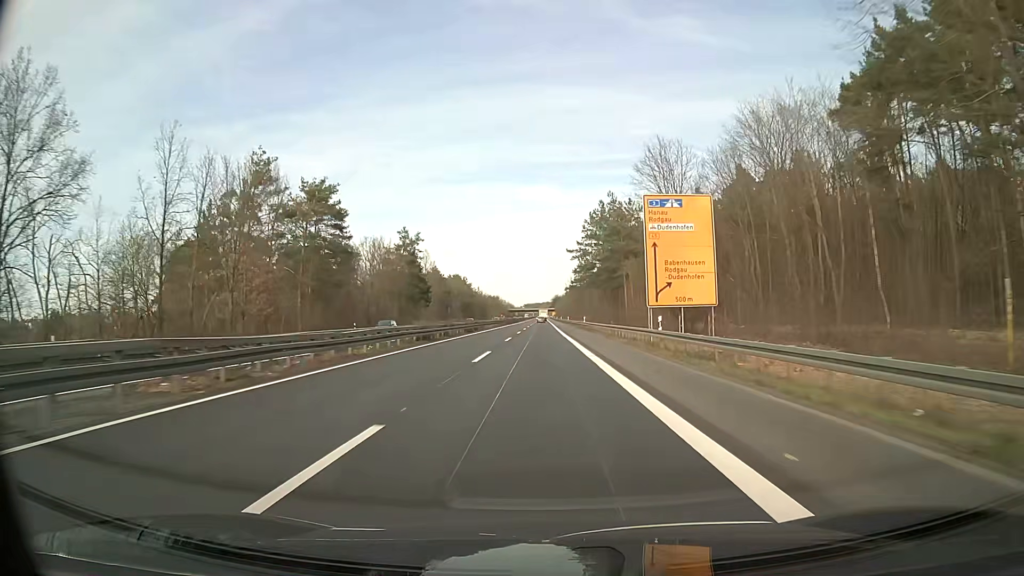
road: trunk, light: Day
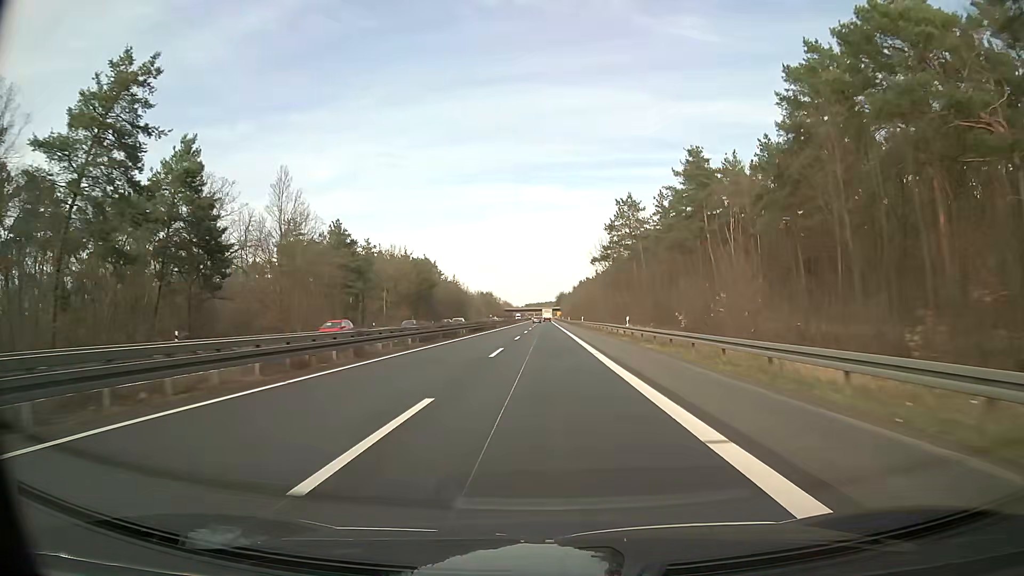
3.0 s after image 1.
(+0.1, +87.1) m; 0°
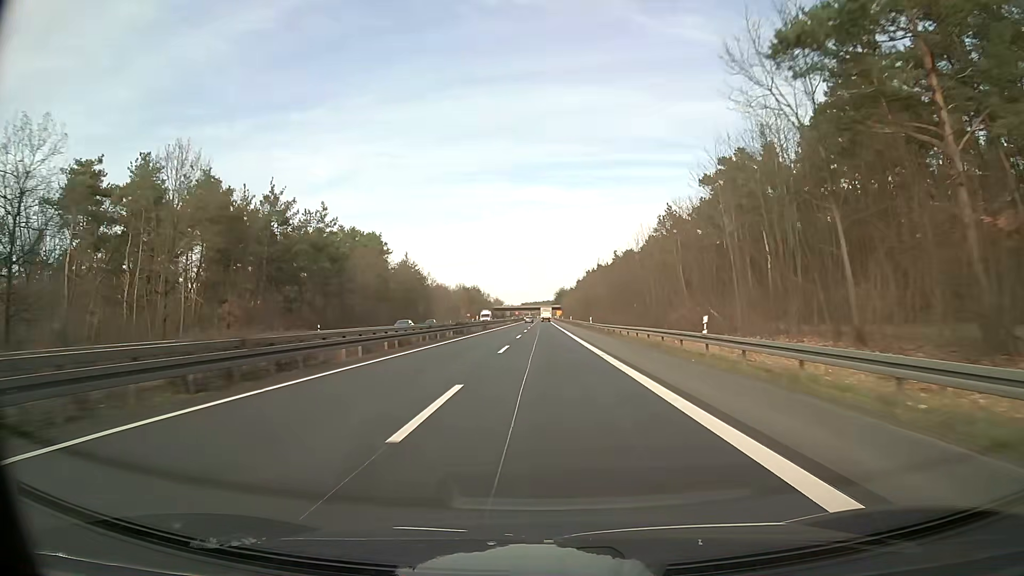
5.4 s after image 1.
(+0.1, +69.8) m; 0°
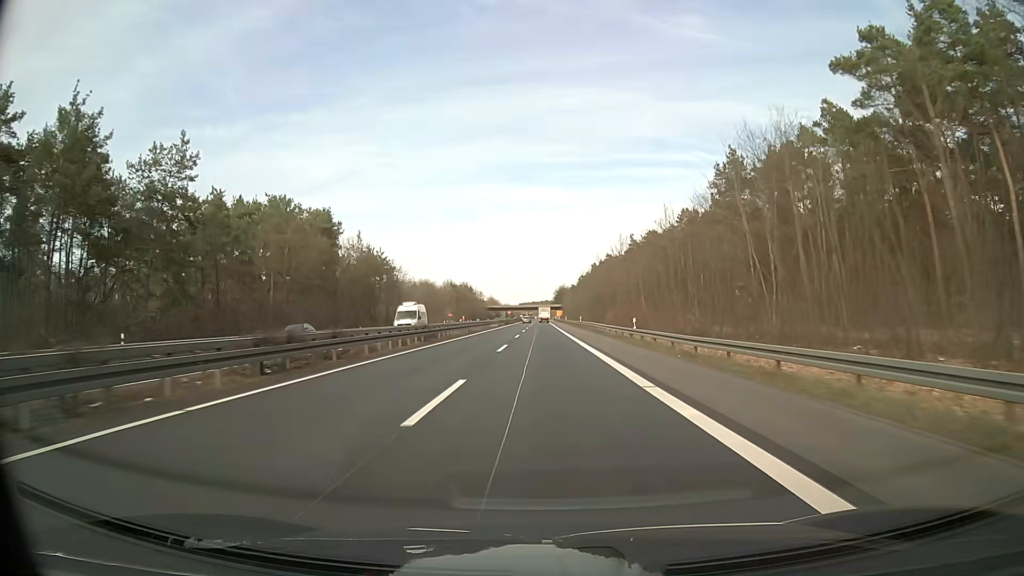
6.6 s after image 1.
(0.0, +34.9) m; 0°
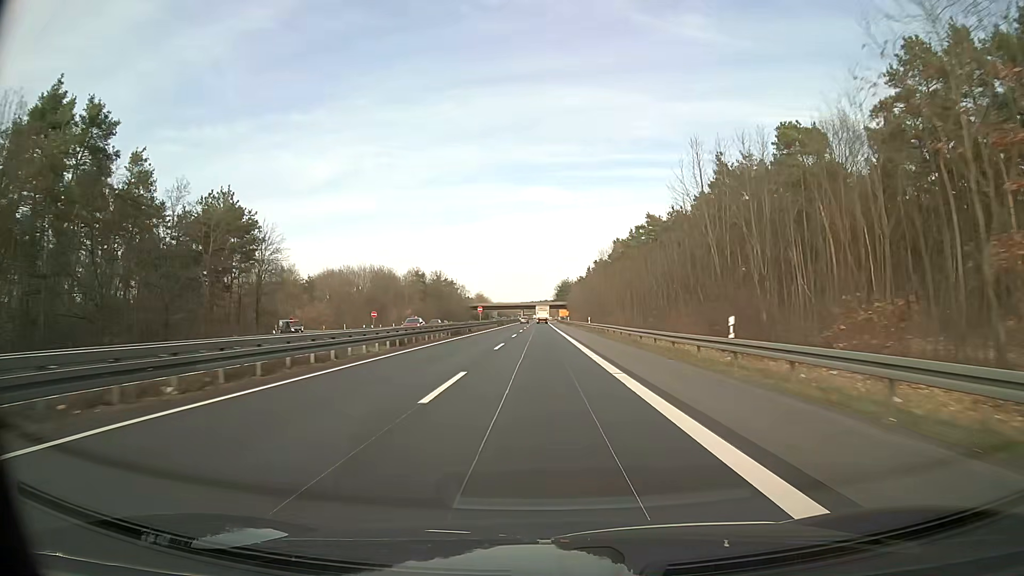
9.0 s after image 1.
(+0.2, +69.8) m; 0°
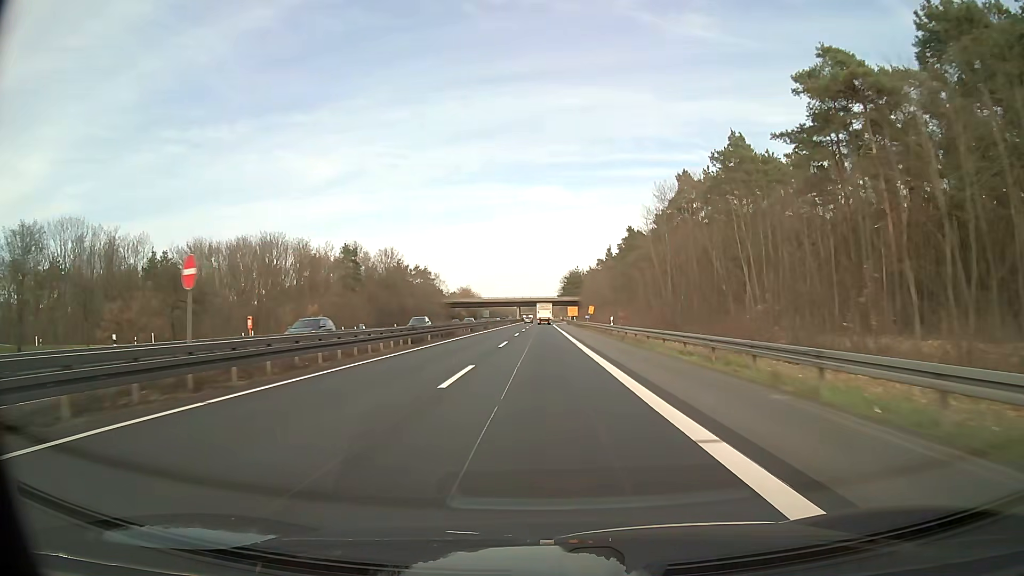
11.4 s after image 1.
(-0.2, +69.8) m; 0°
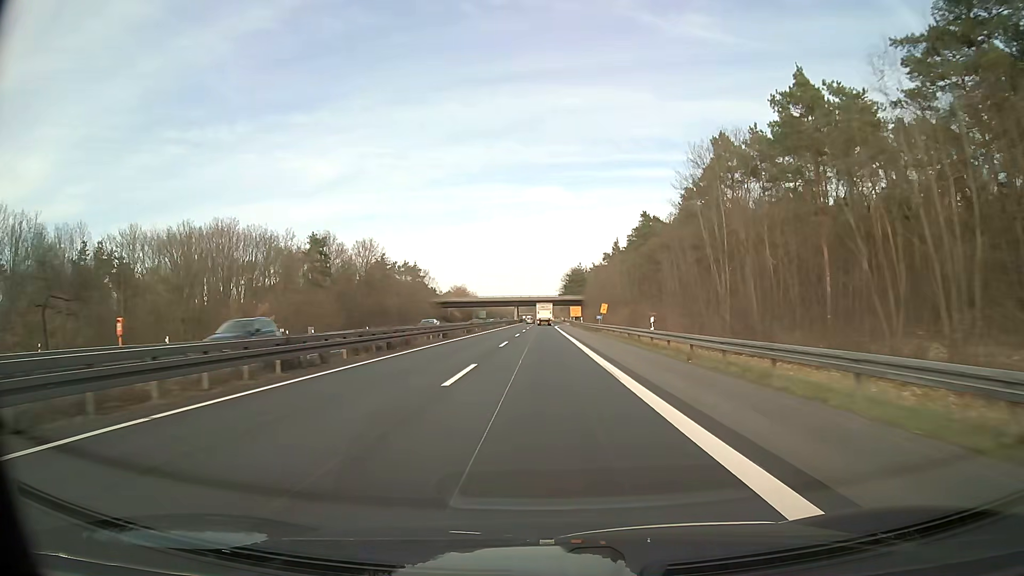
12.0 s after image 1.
(0.0, +17.5) m; 0°
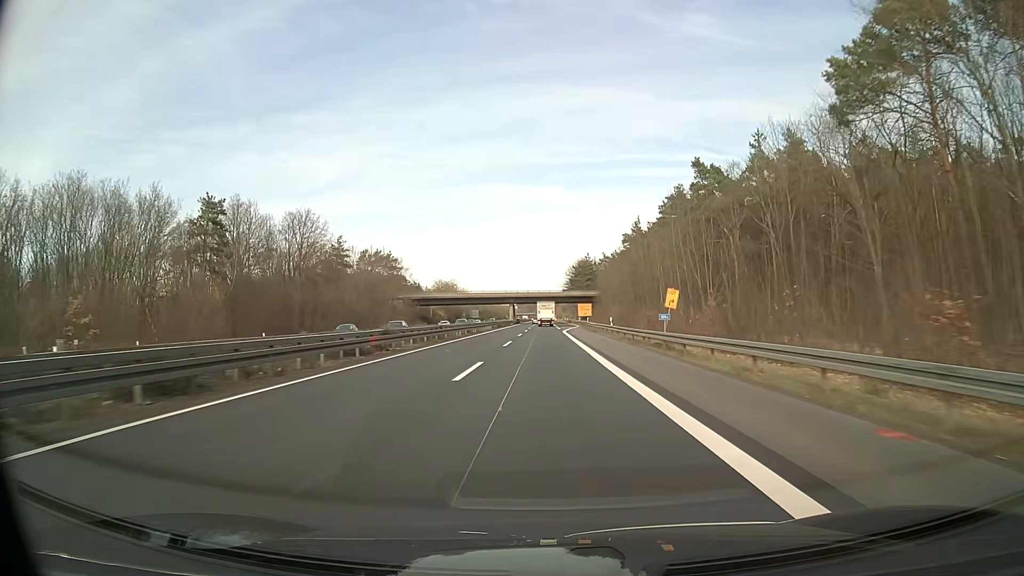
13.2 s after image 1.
(0.0, +34.9) m; 0°
(0, +10) (0, +20) (0, +30) (0, +40) (0, +50) (0, +60) (0, +70) (0, +80) (0, +90) (0, +100) m
